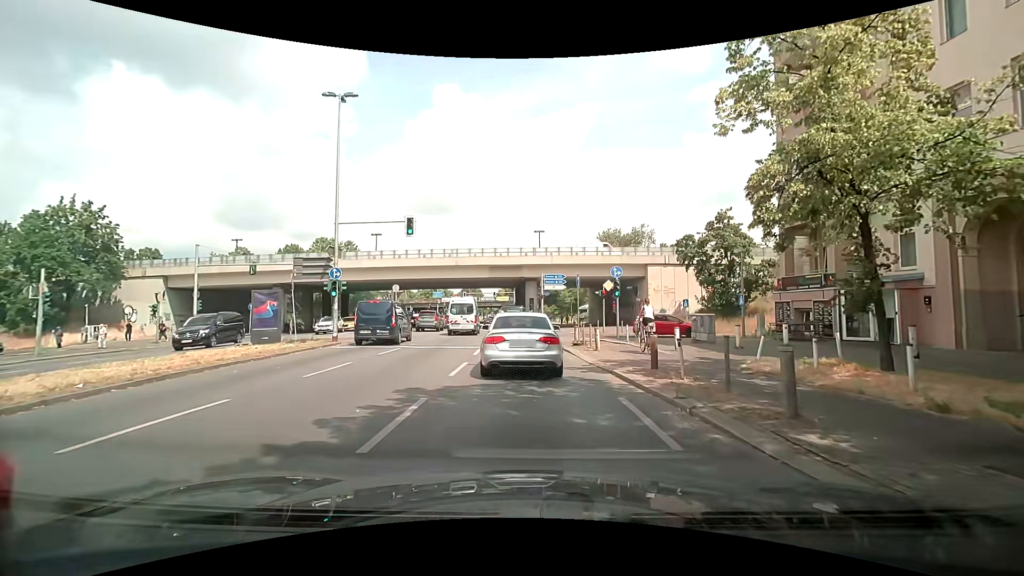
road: primary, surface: asphalt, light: Day
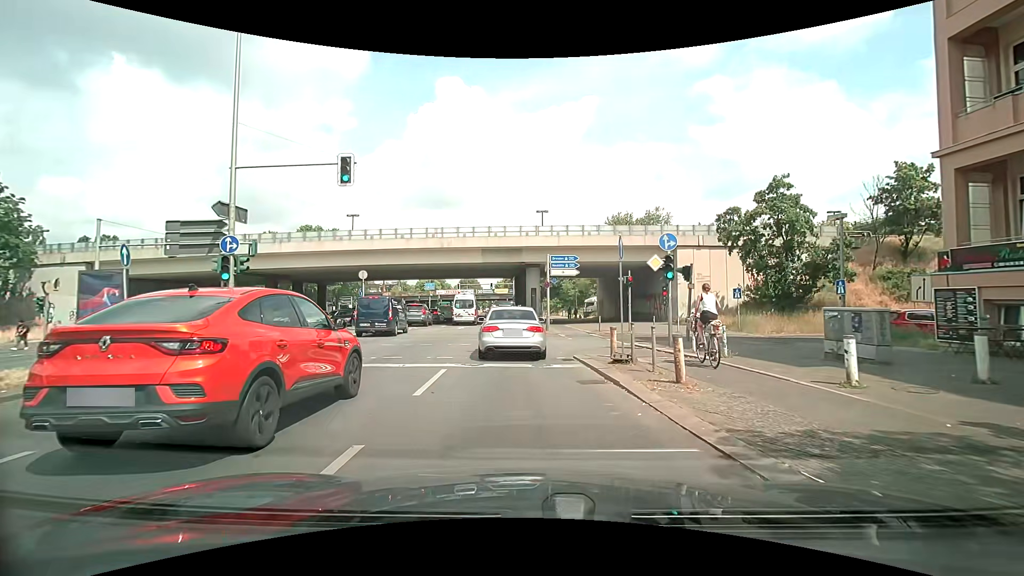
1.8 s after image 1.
(0.0, +9.2) m; 0°
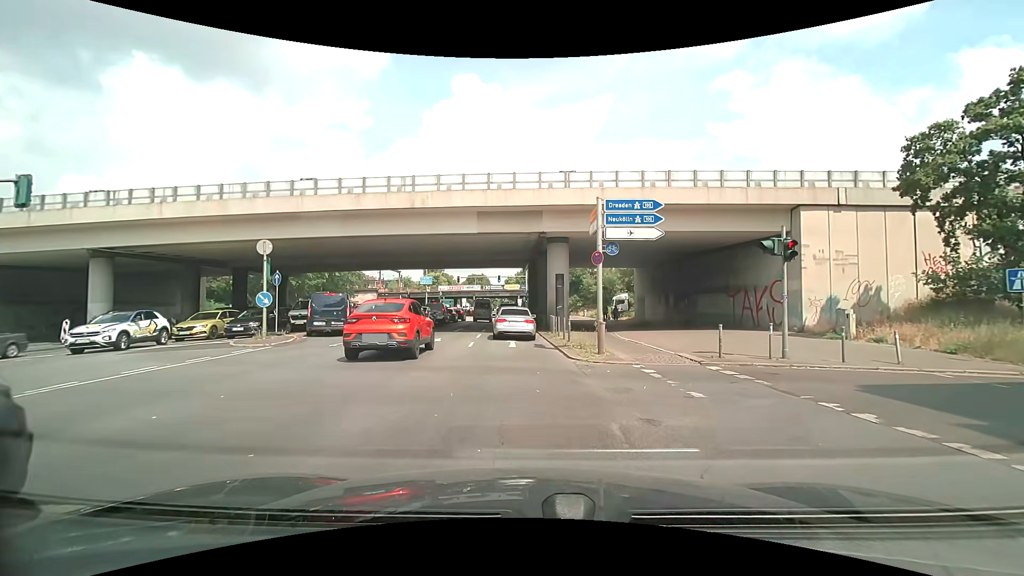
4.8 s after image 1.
(-0.4, +15.3) m; -1°
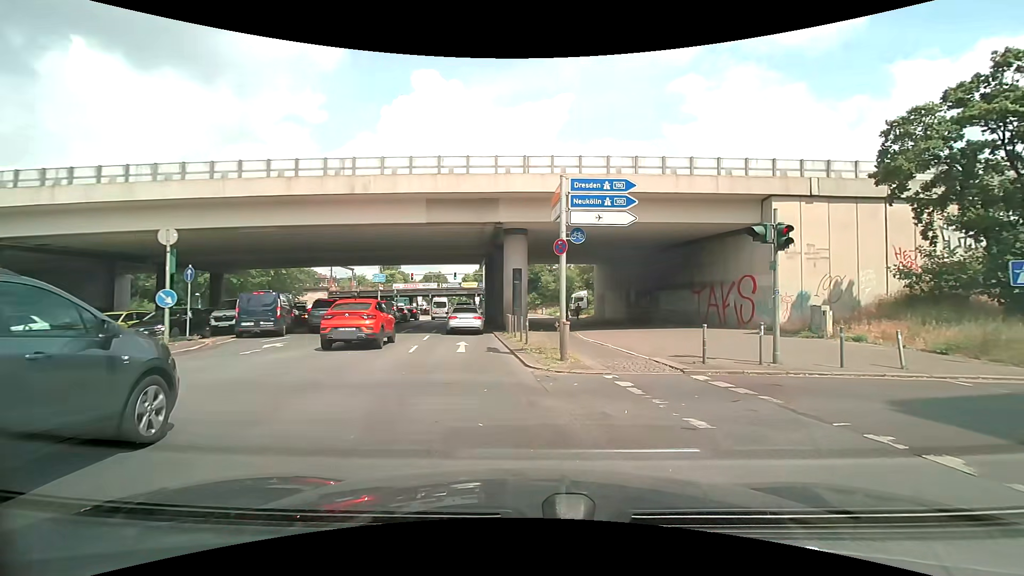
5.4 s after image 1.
(+0.1, +2.3) m; +6°
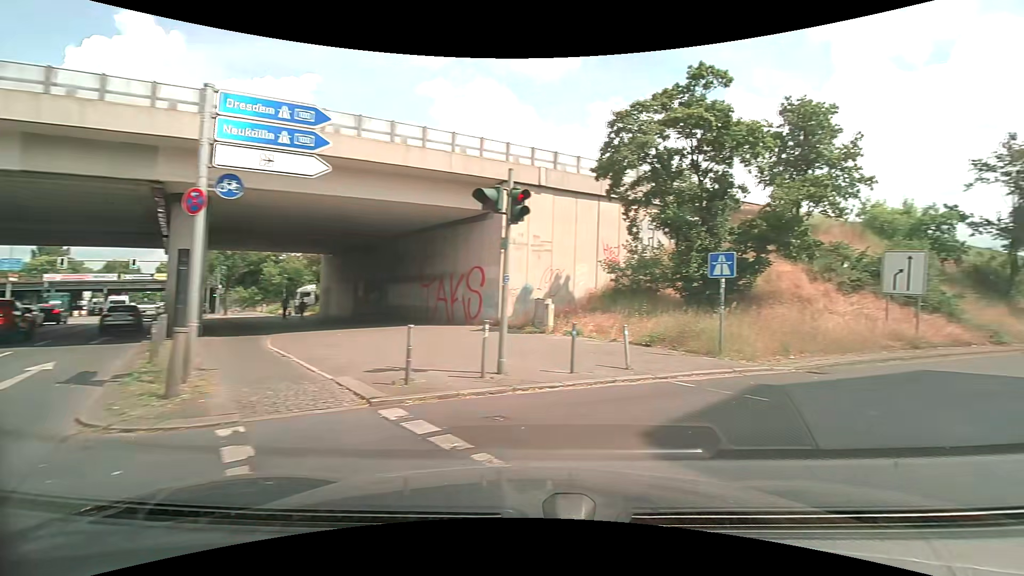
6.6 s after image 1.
(+0.8, +4.2) m; +27°
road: motorway_link
